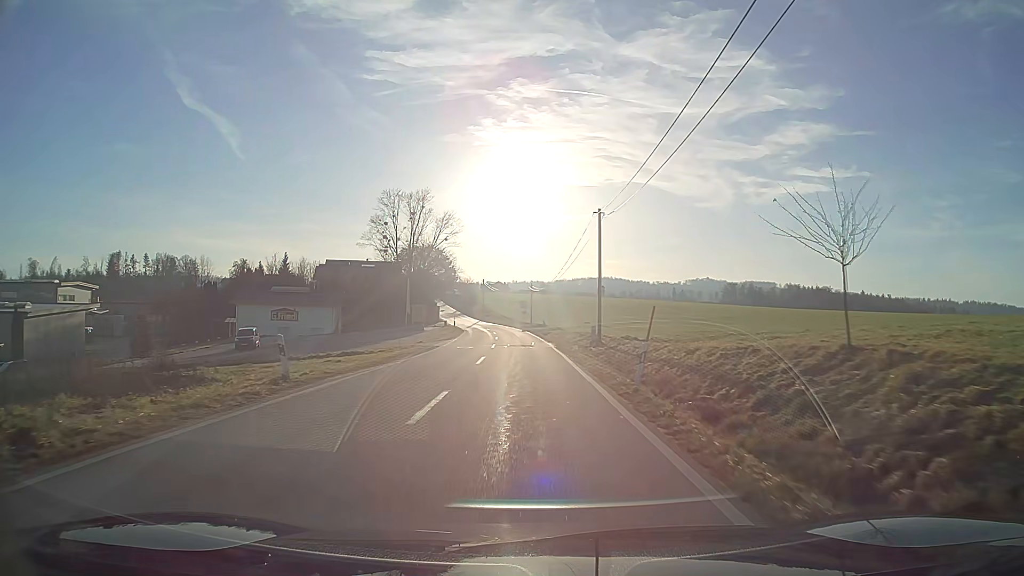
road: tertiary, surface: asphalt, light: Day
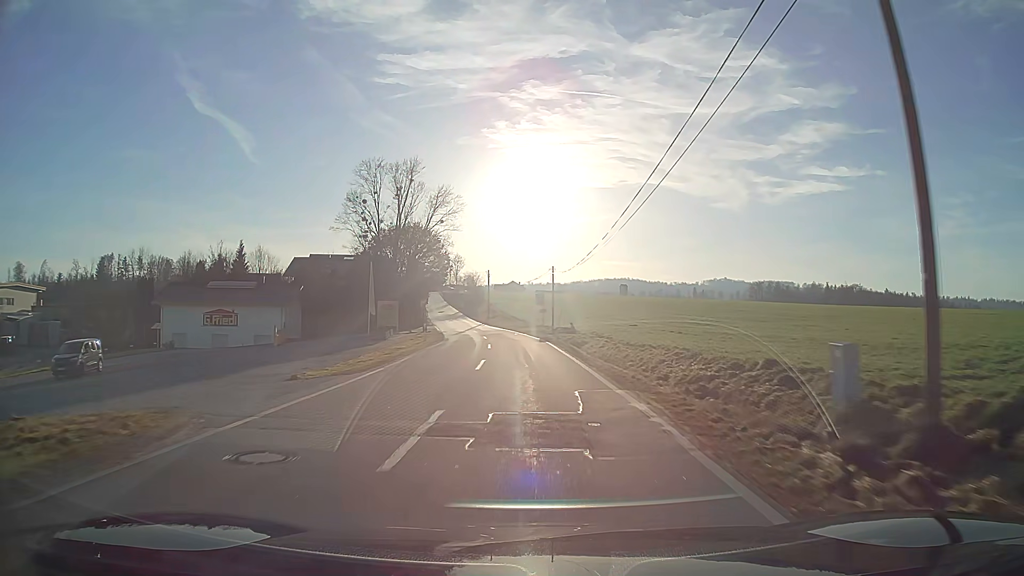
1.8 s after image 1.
(-0.4, +26.7) m; -1°
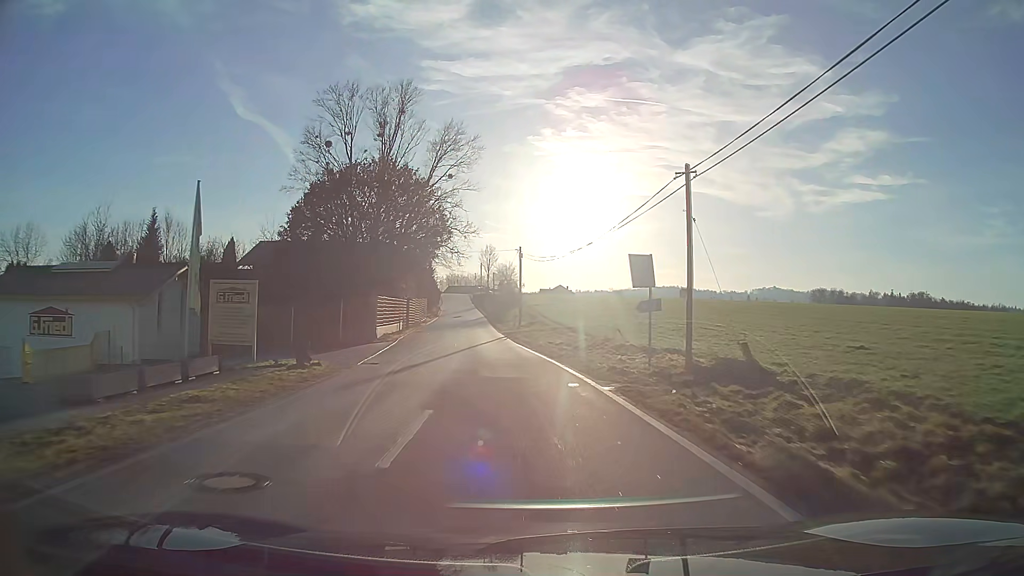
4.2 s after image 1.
(-1.2, +36.1) m; -5°
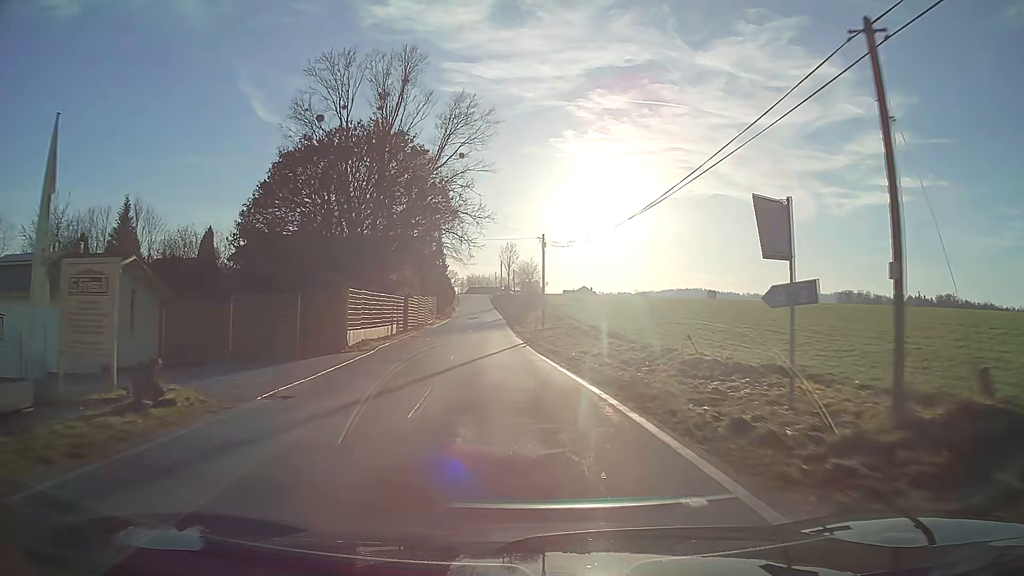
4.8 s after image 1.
(-0.1, +9.1) m; -2°
